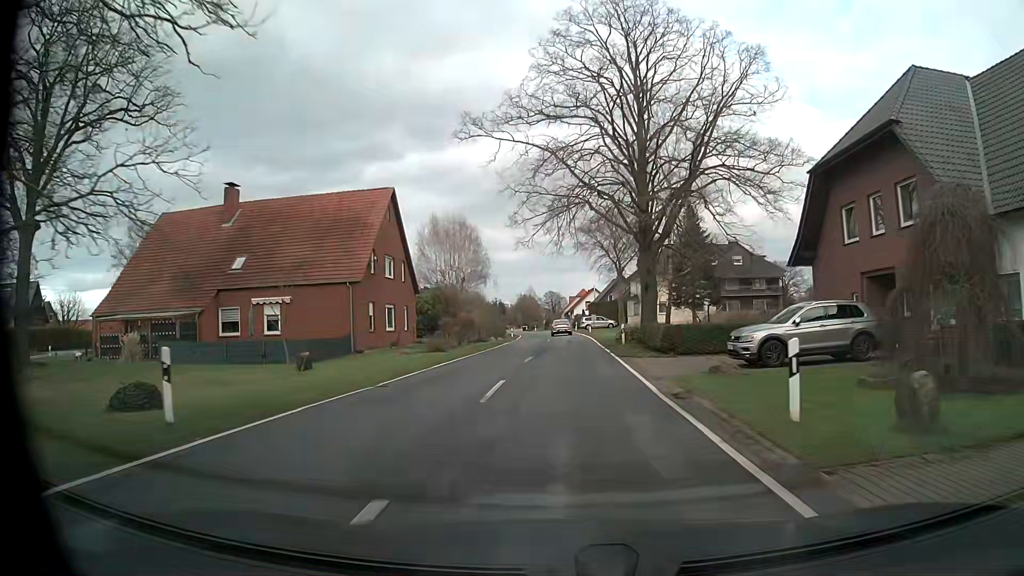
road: tertiary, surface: asphalt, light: Day
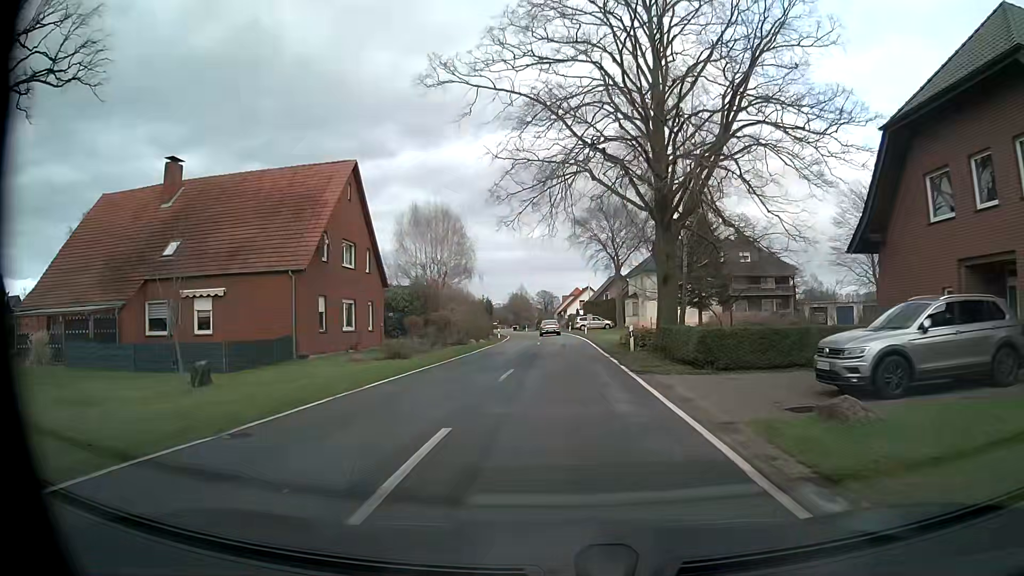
(+0.1, +6.9) m; +1°
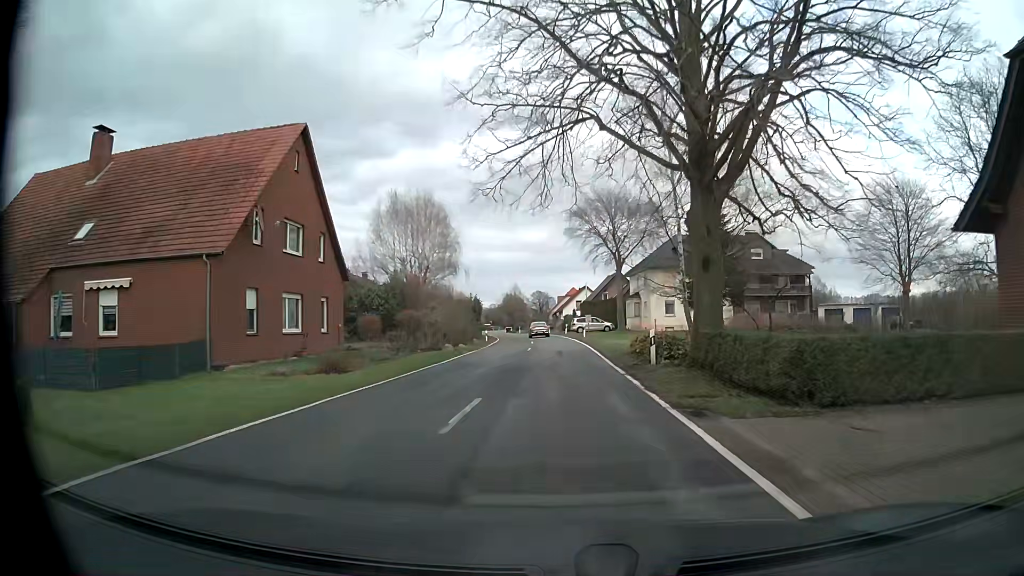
(0.0, +7.0) m; 0°
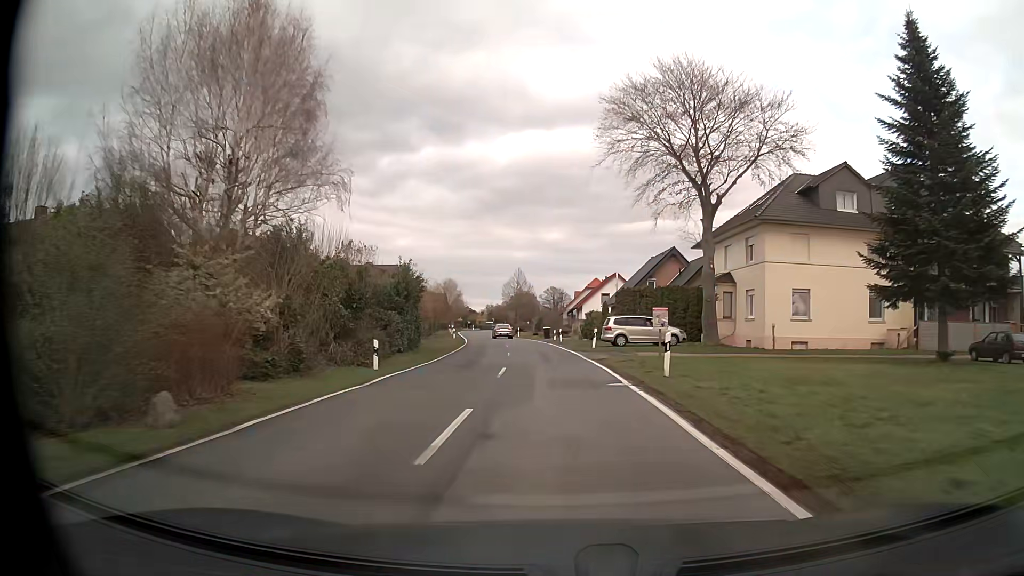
(+0.1, +36.7) m; -1°
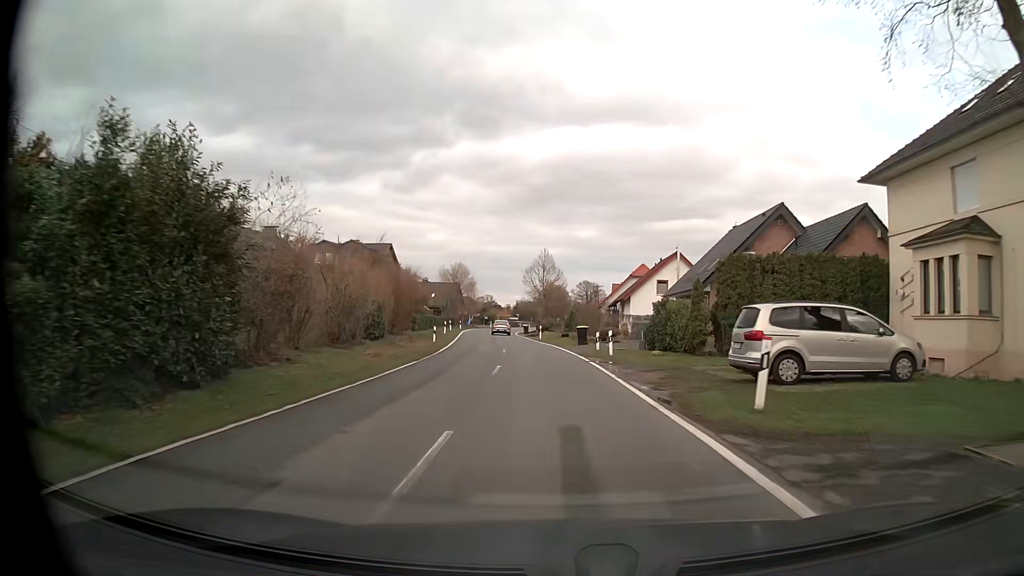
(-0.4, +23.9) m; -2°
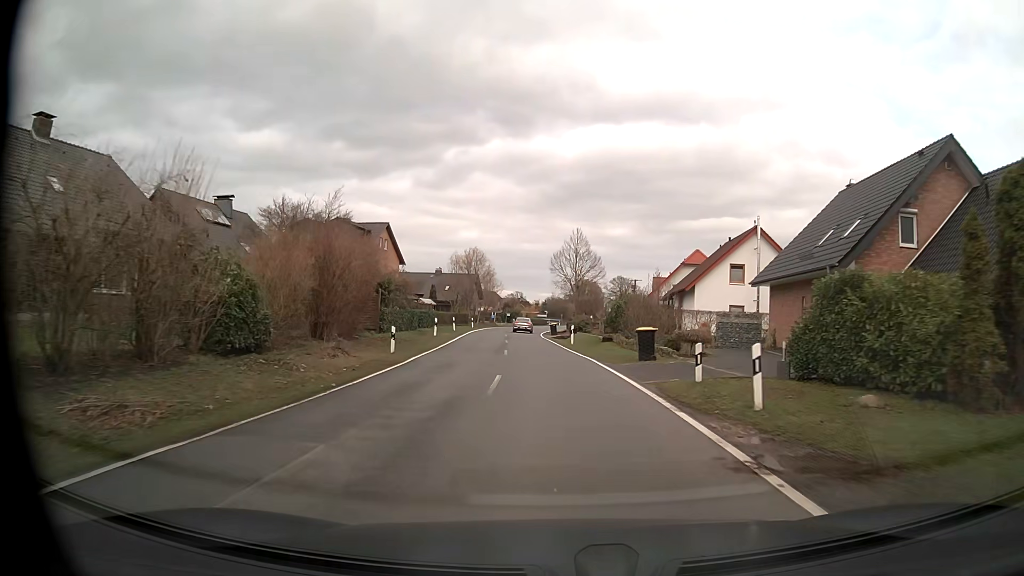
(-0.4, +16.6) m; -3°
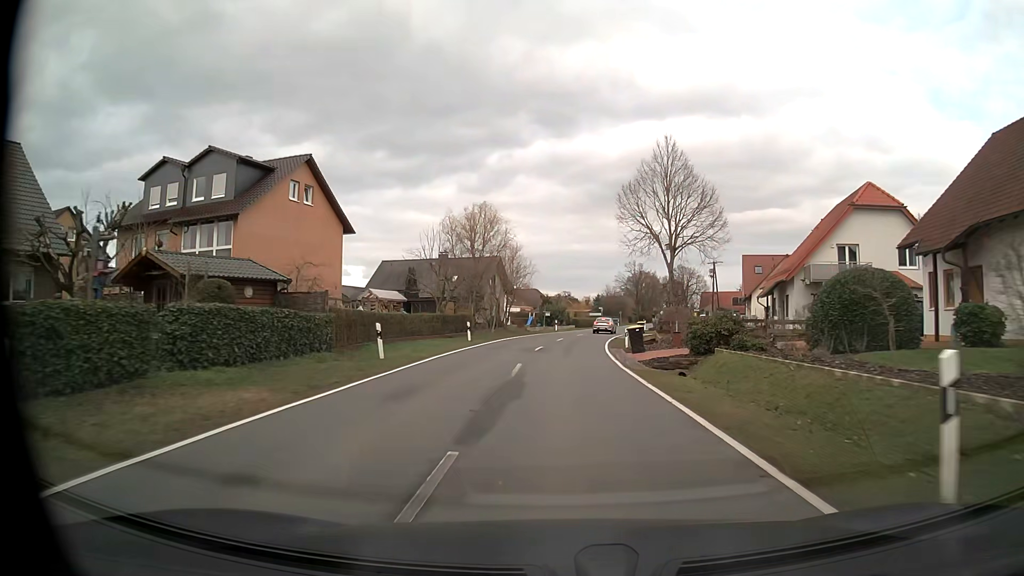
(-1.4, +33.7) m; -4°
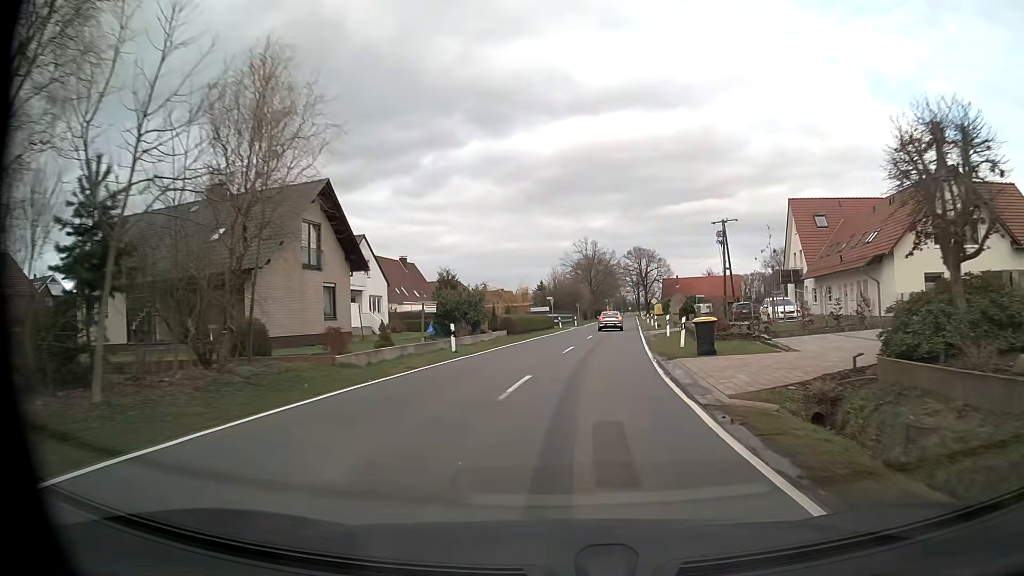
(+1.0, +40.8) m; +5°
(0, +10) (+1, +20) (+2, +30) (+3, +40) (+4, +50) (+5, +60) (+6, +70) (+8, +80) (+9, +90) (+10, +99) m
